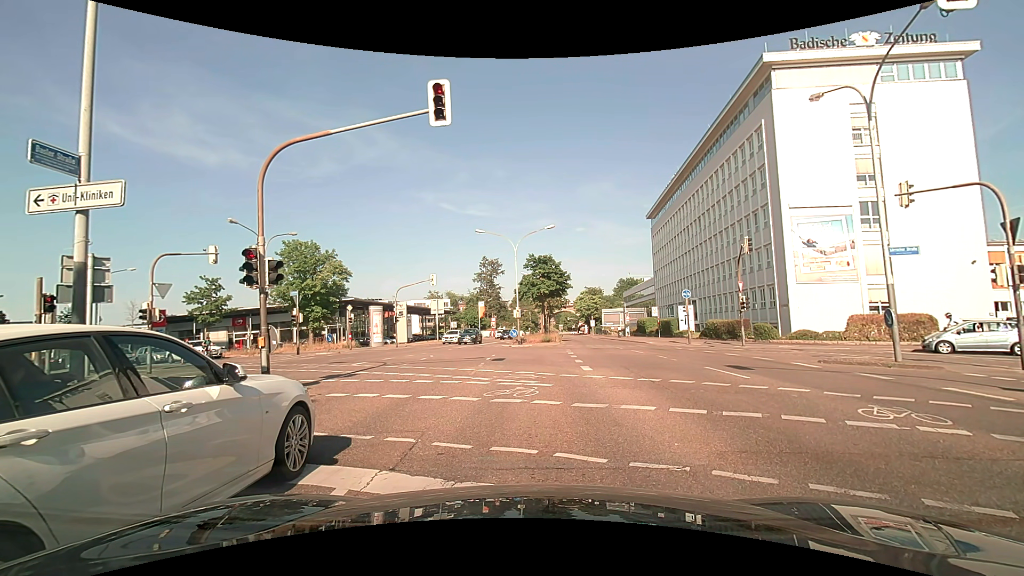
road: primary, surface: asphalt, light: Day
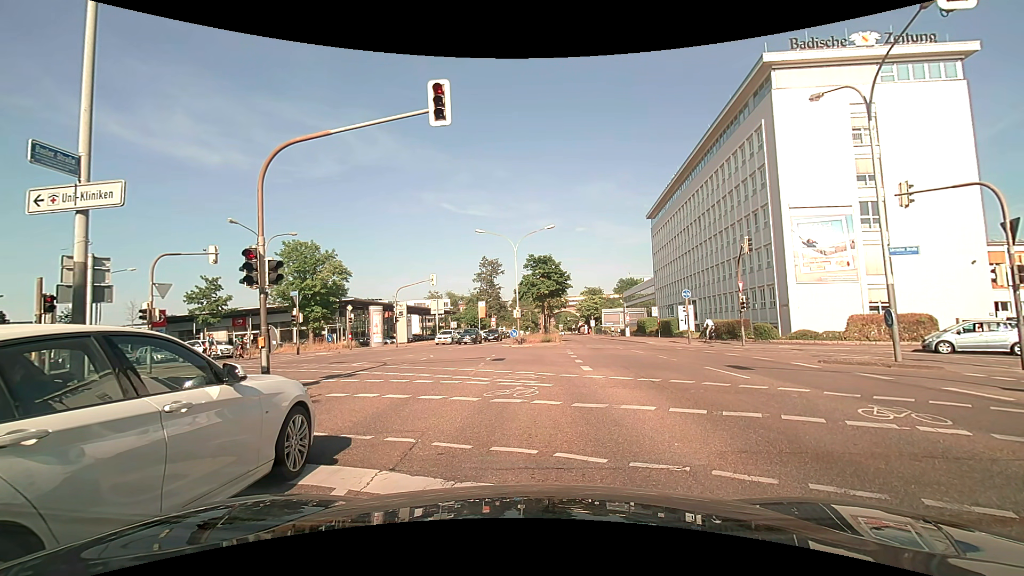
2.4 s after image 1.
(0.0, 0.0) m; 0°
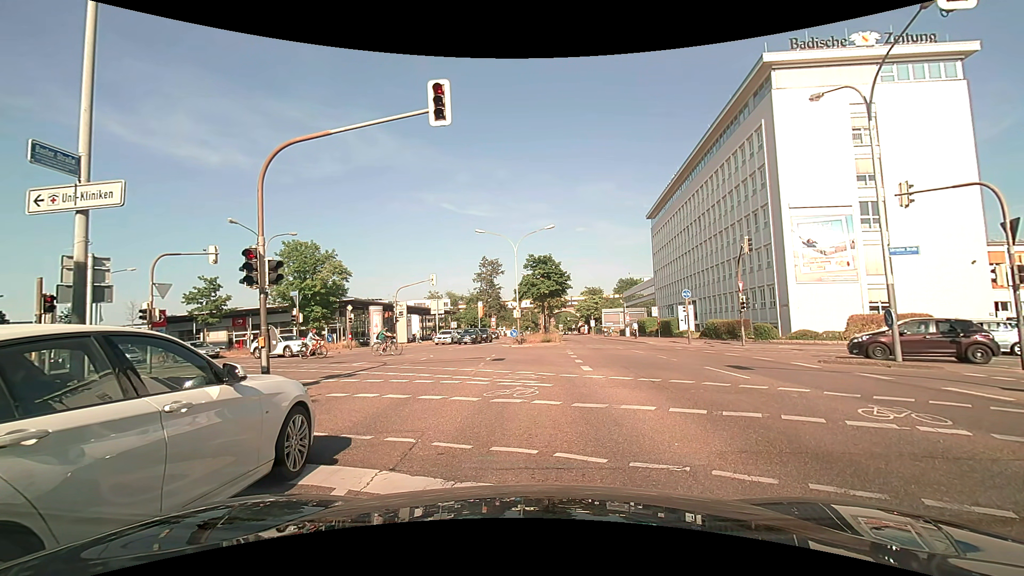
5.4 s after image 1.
(0.0, 0.0) m; 0°
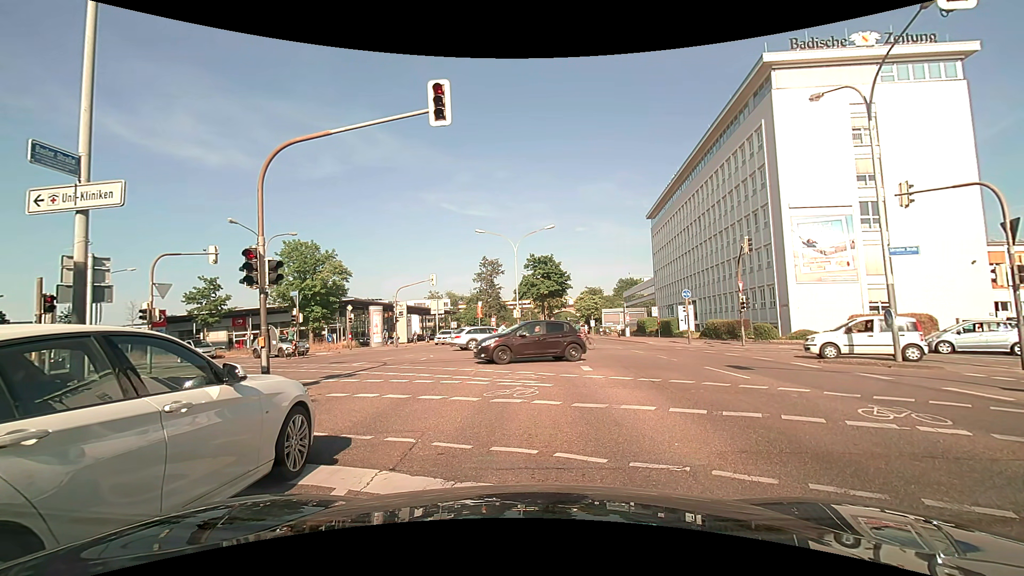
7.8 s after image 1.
(0.0, 0.0) m; 0°
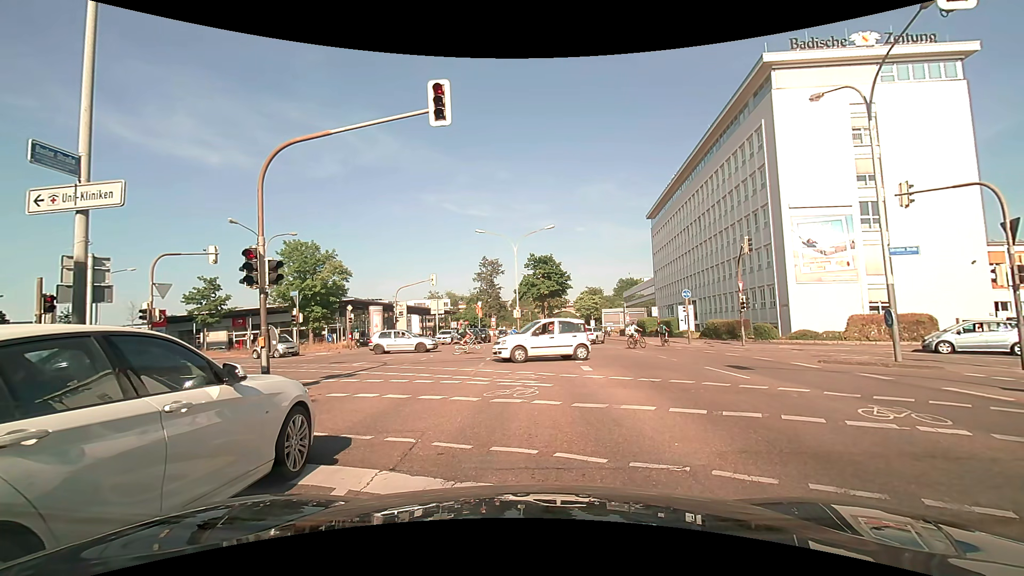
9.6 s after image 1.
(0.0, 0.0) m; 0°
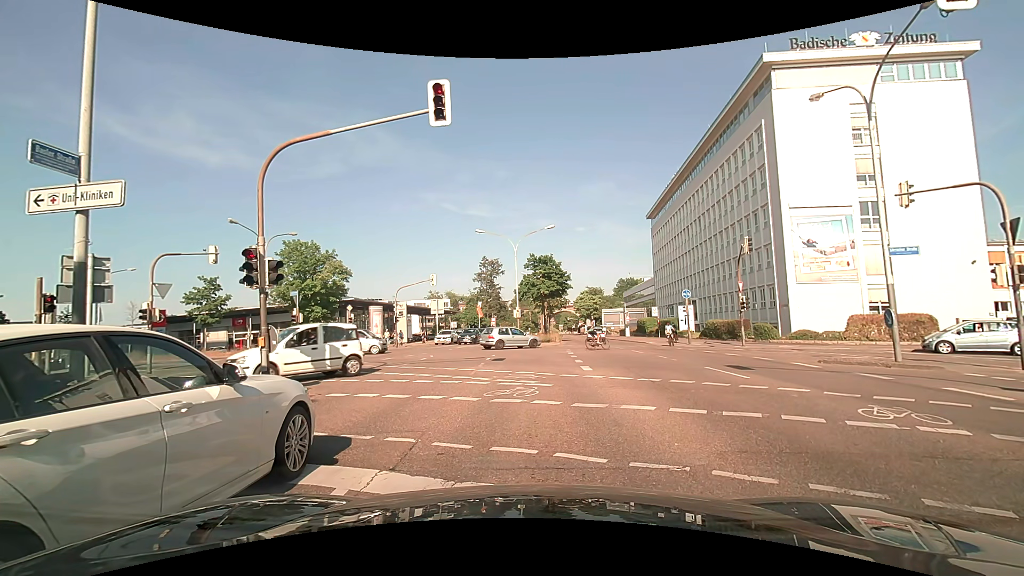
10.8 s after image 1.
(0.0, 0.0) m; 0°
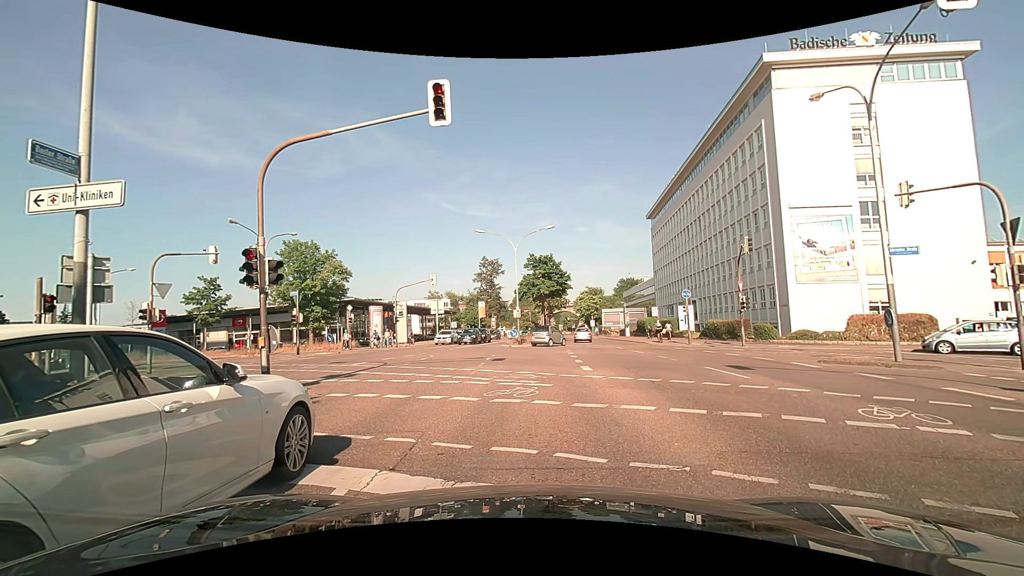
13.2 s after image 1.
(0.0, 0.0) m; 0°
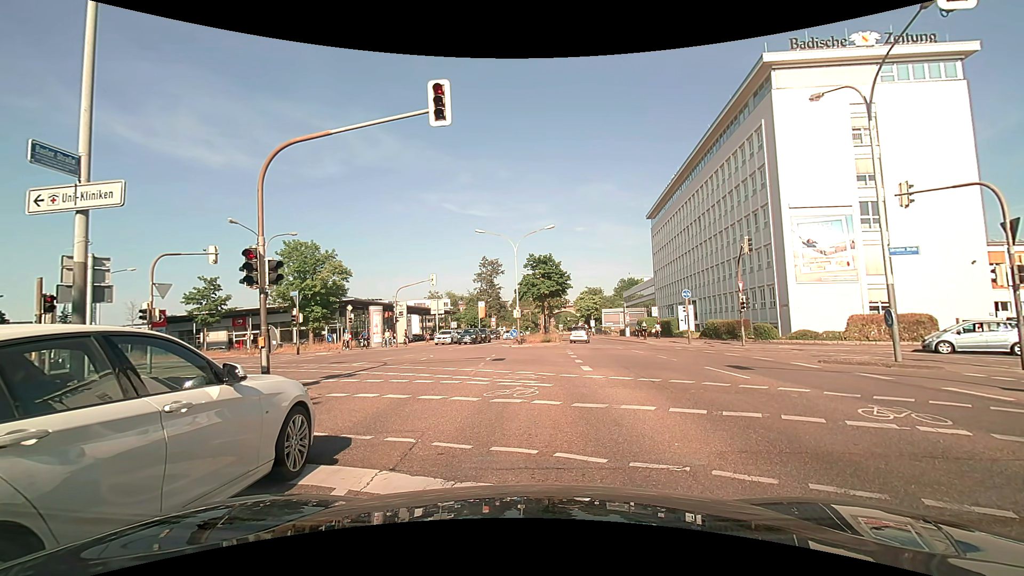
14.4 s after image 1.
(0.0, 0.0) m; 0°
